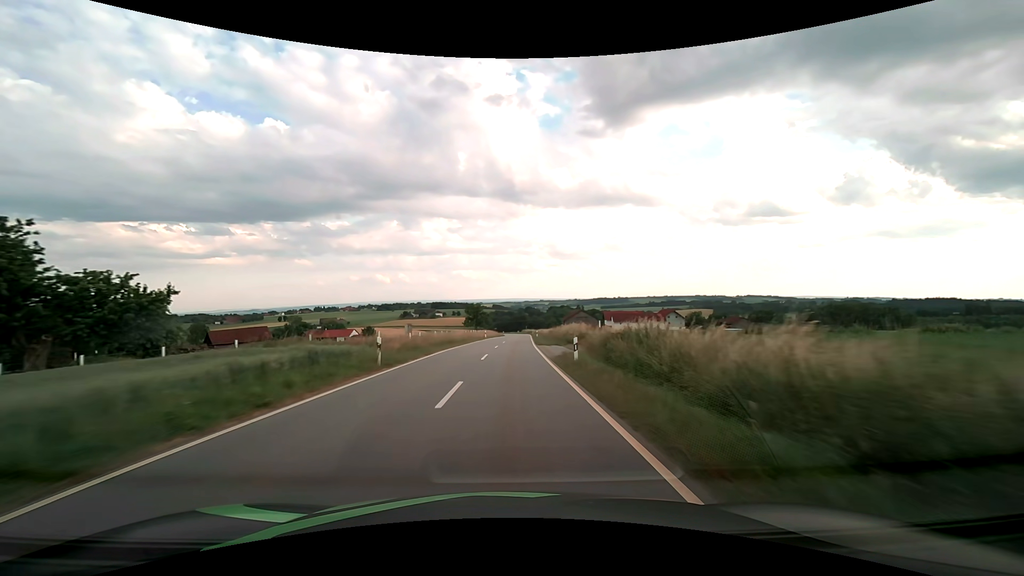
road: tertiary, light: Day
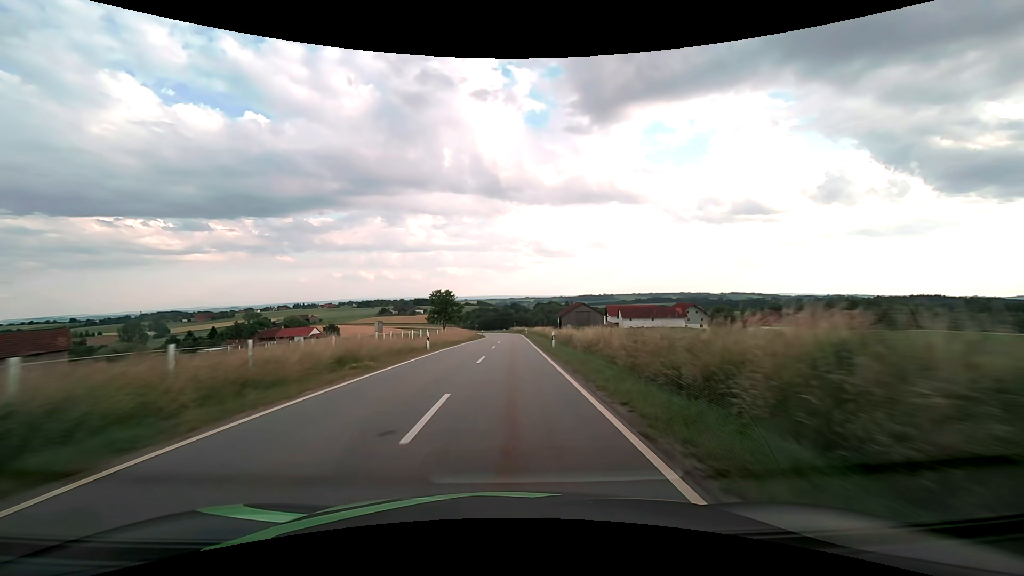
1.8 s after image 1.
(+0.6, +38.7) m; +2°
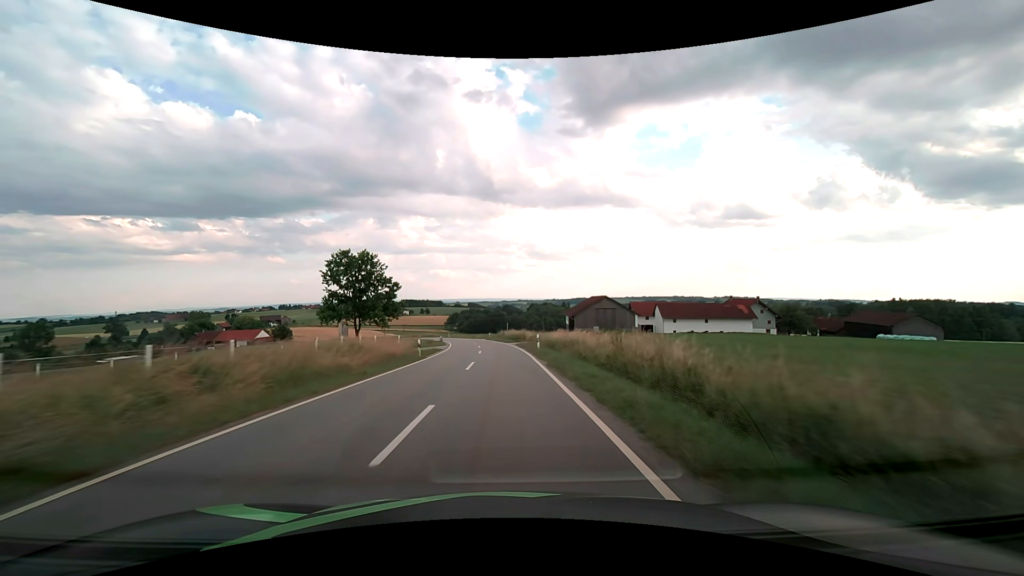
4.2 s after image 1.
(+0.7, +49.2) m; +1°
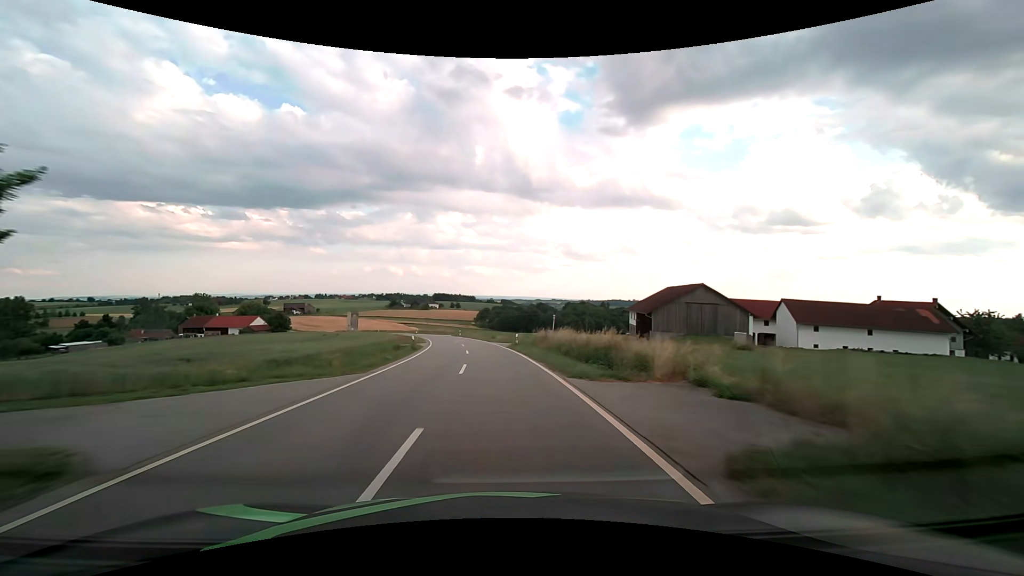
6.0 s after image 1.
(-0.9, +39.0) m; -4°
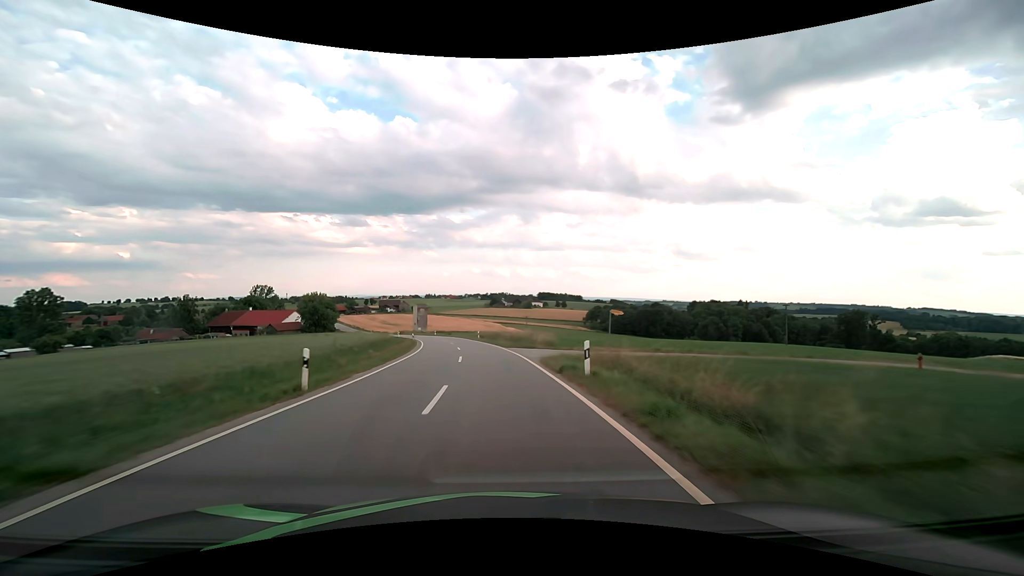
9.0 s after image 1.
(-6.7, +68.0) m; -12°
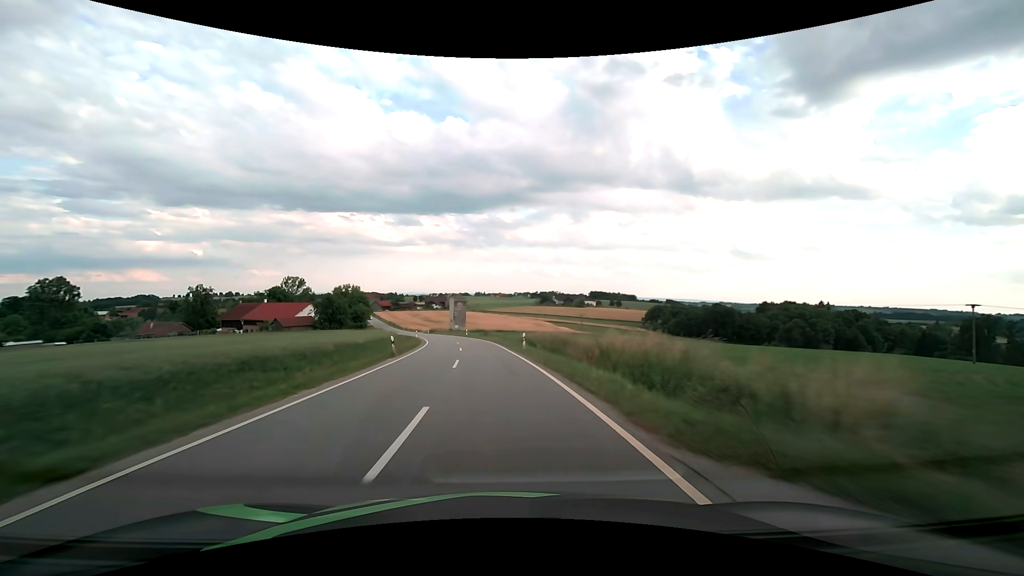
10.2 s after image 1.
(-1.3, +27.7) m; -6°
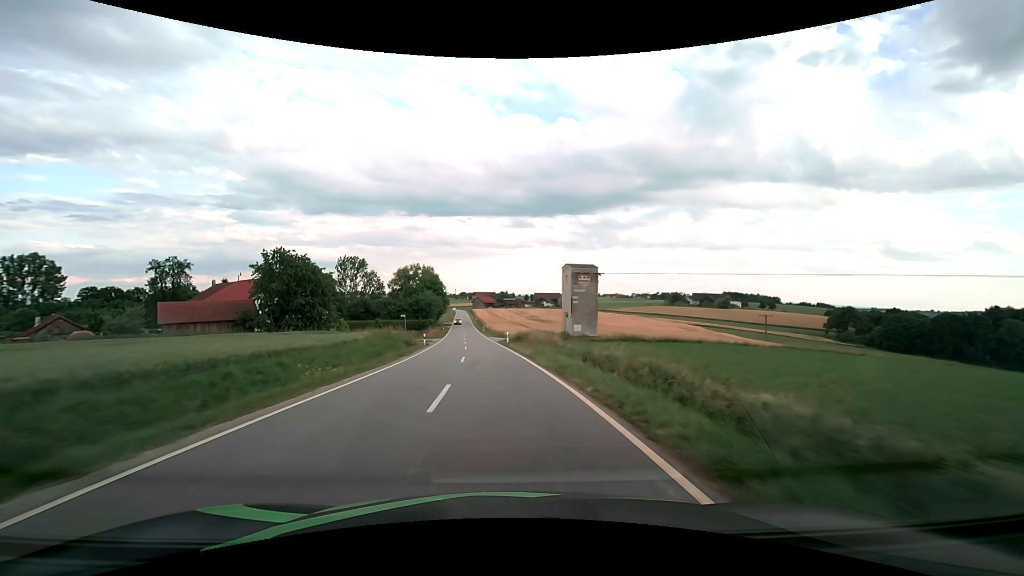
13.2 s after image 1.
(-8.0, +69.3) m; -13°
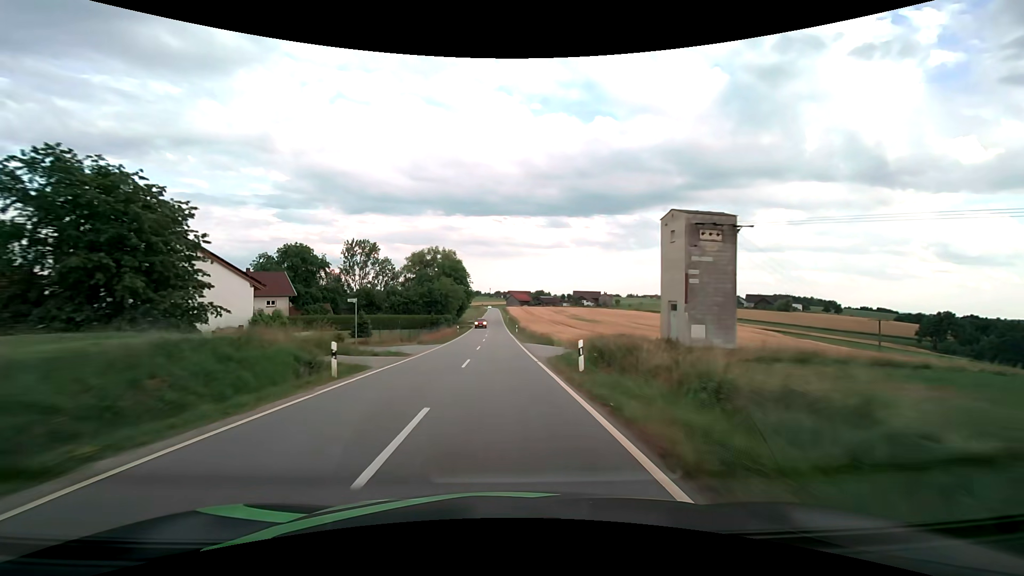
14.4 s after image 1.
(-1.2, +28.0) m; -4°
(0, +10) (0, +20) (0, +30) (-1, +40) (-1, +50) (-1, +60) (-1, +70) (-2, +80) (-2, +90) (-2, +100) m
